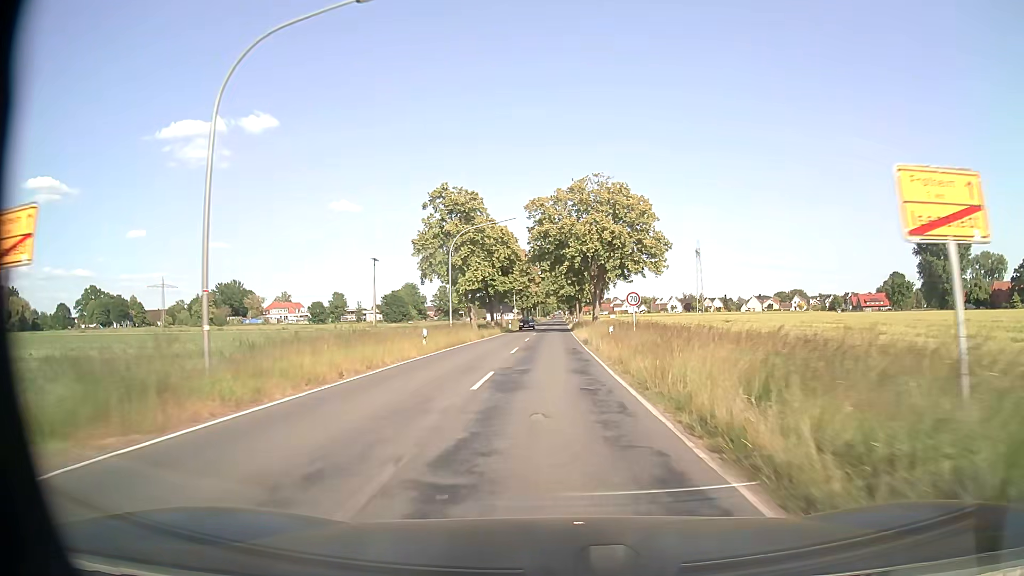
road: secondary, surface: asphalt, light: Day
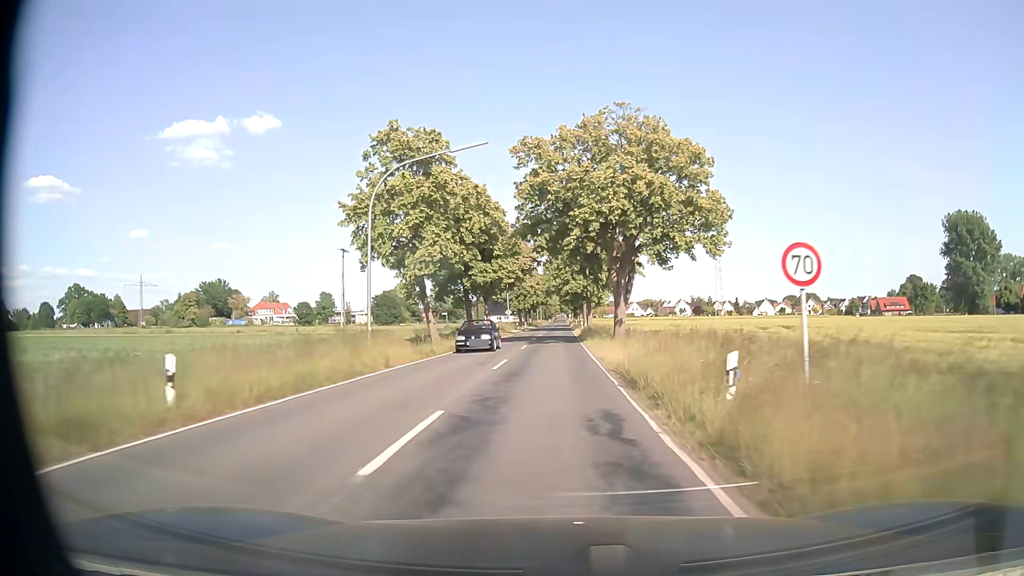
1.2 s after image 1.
(0.0, +19.4) m; 0°
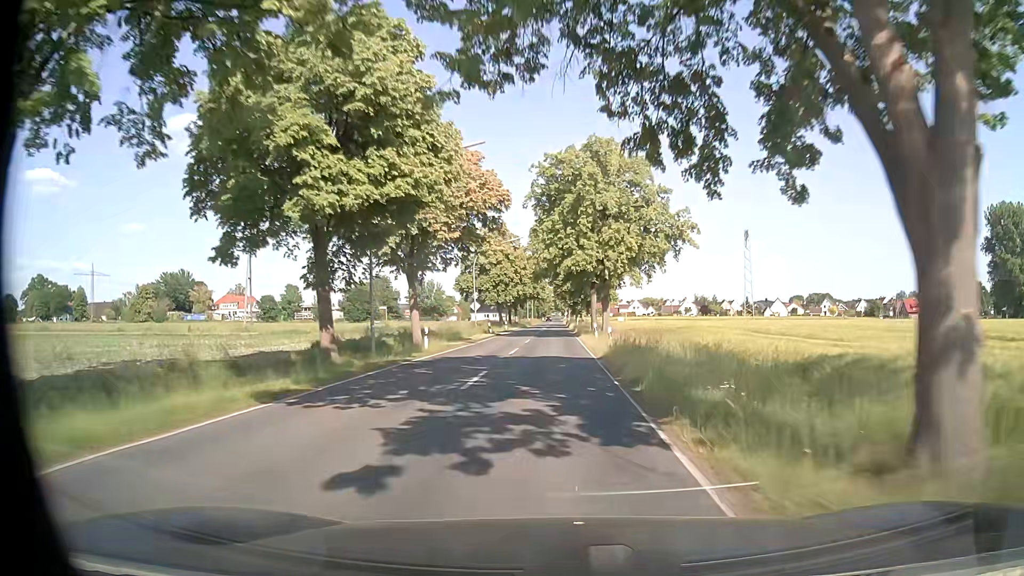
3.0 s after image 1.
(+0.1, +30.9) m; +1°
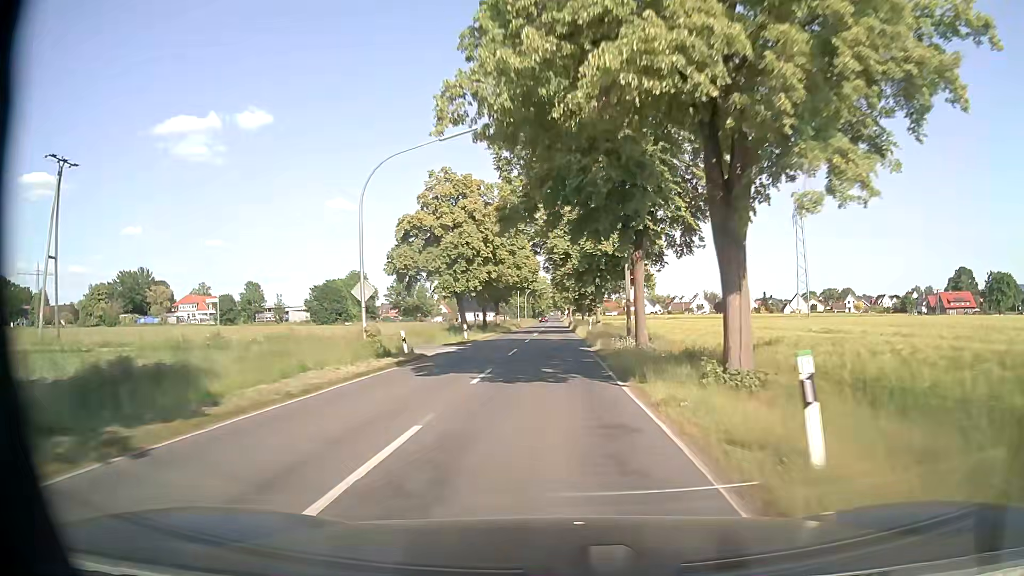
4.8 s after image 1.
(0.0, +32.1) m; -1°
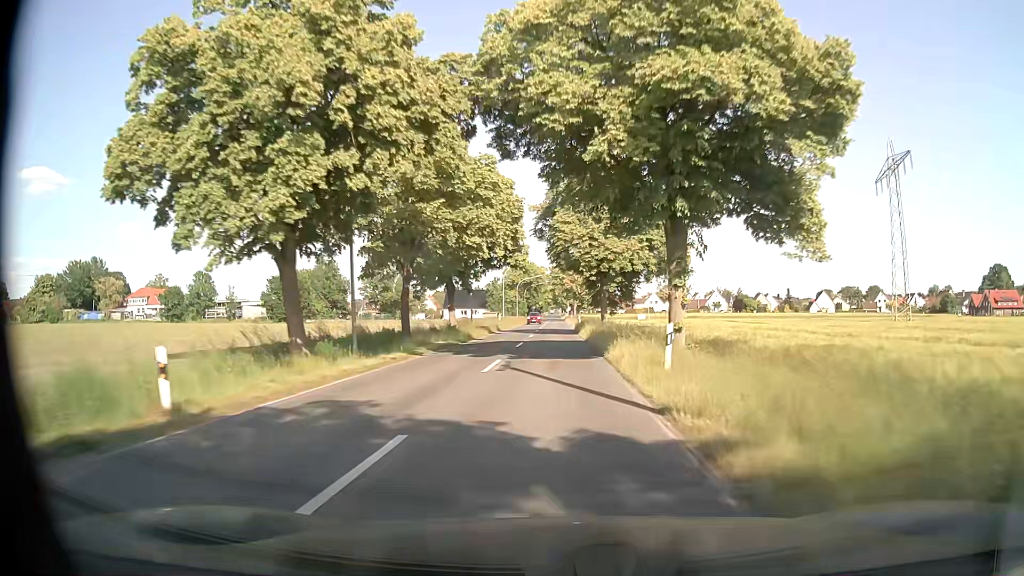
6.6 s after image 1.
(+0.4, +32.7) m; +1°
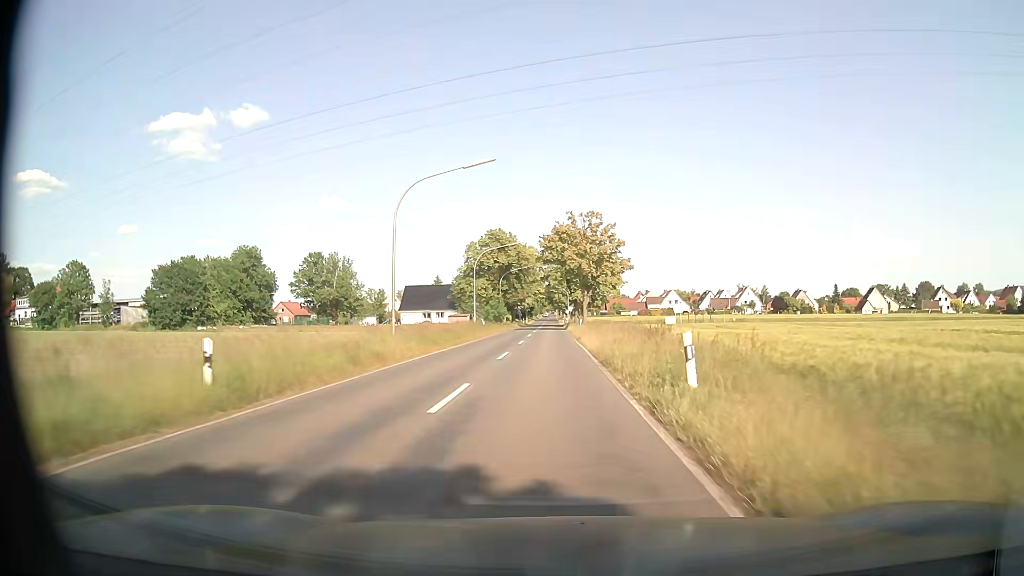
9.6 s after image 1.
(+0.2, +54.2) m; 0°
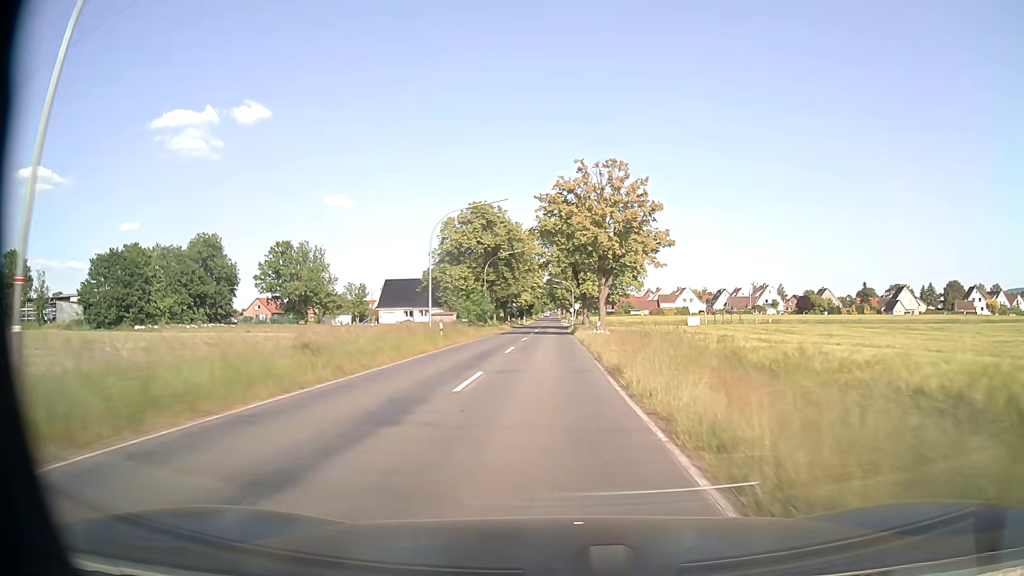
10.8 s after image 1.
(0.0, +21.3) m; 0°
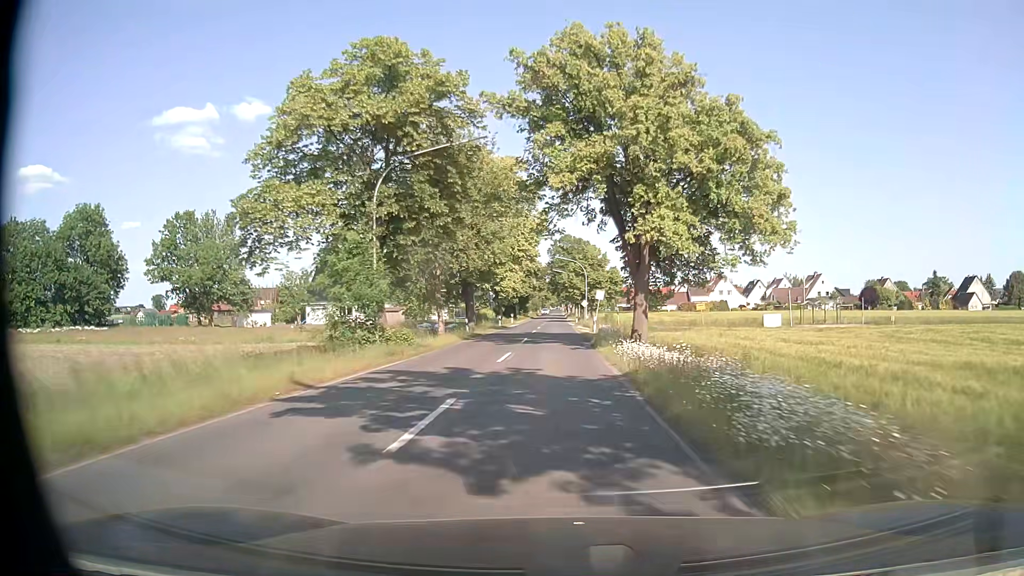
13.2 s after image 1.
(-0.2, +41.9) m; 0°
(0, +10) (0, +20) (0, +30) (0, +40) (0, +50) (0, +60) (0, +70) (0, +80) (0, +90) (0, +100) m
